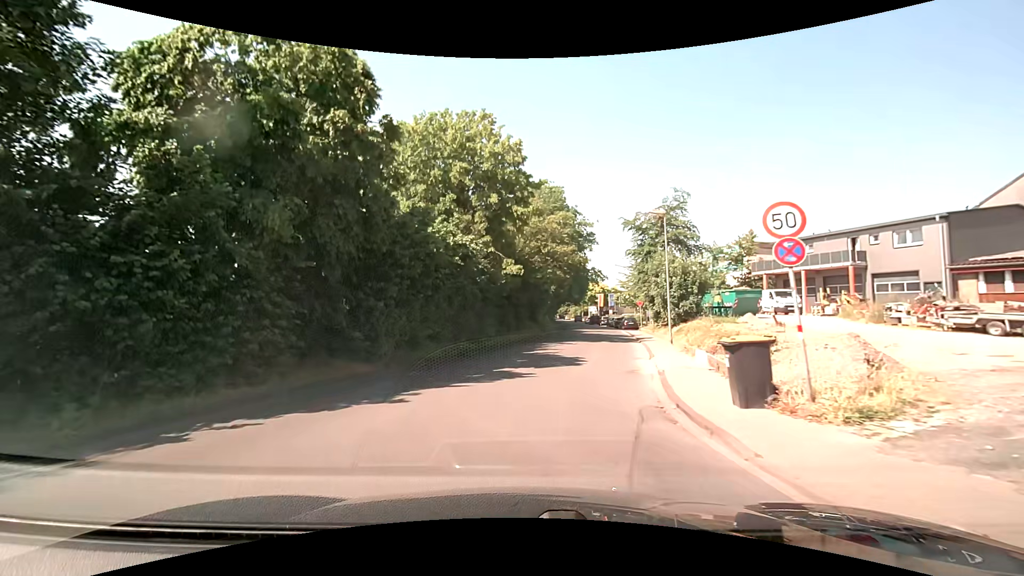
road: unclassified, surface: asphalt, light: Day
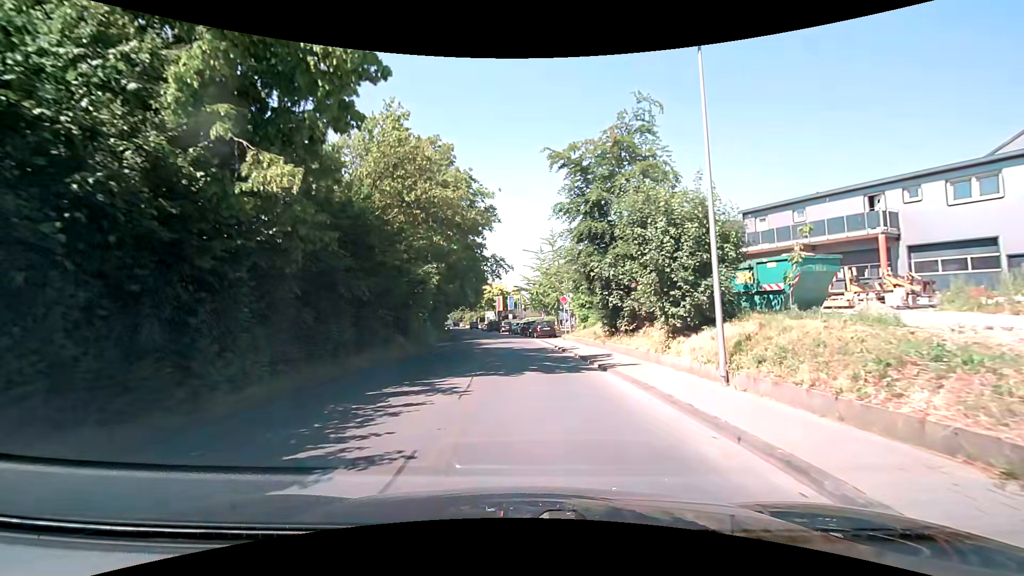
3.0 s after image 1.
(+1.6, +17.1) m; +13°
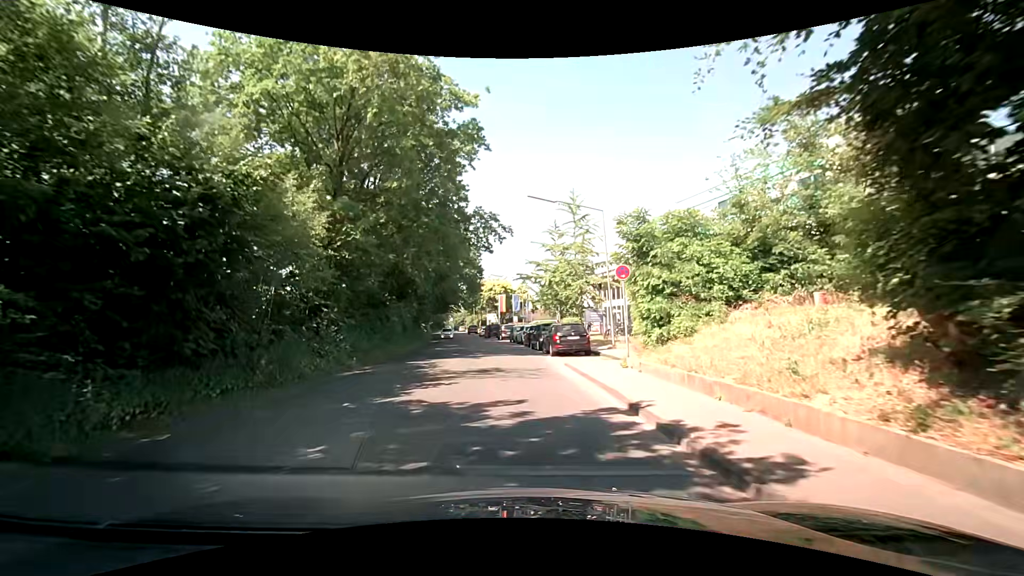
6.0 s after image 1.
(+0.1, +19.2) m; -3°
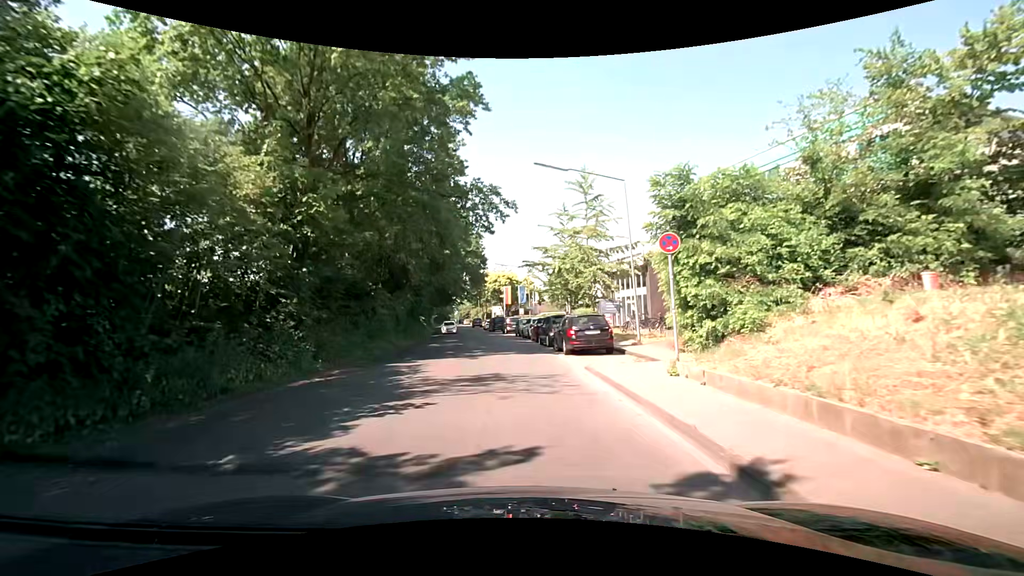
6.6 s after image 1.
(+0.1, +4.0) m; +2°
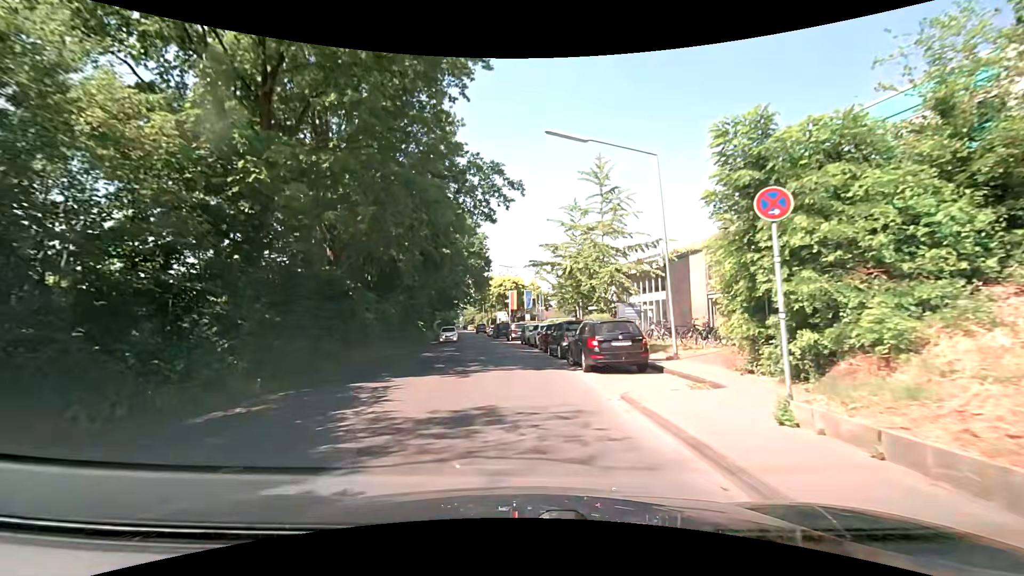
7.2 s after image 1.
(-0.1, +4.0) m; -1°
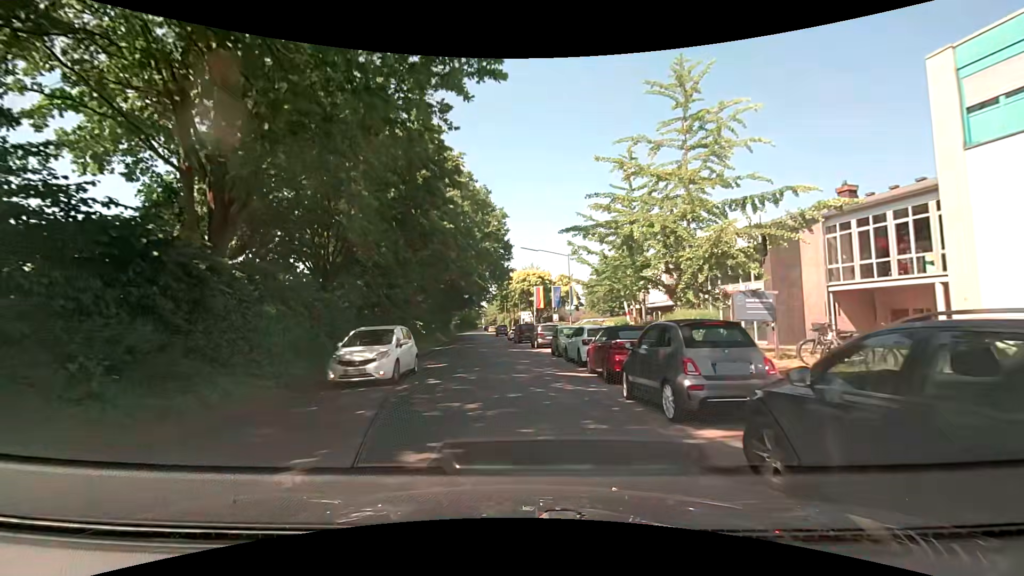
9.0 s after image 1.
(-0.4, +12.1) m; -5°
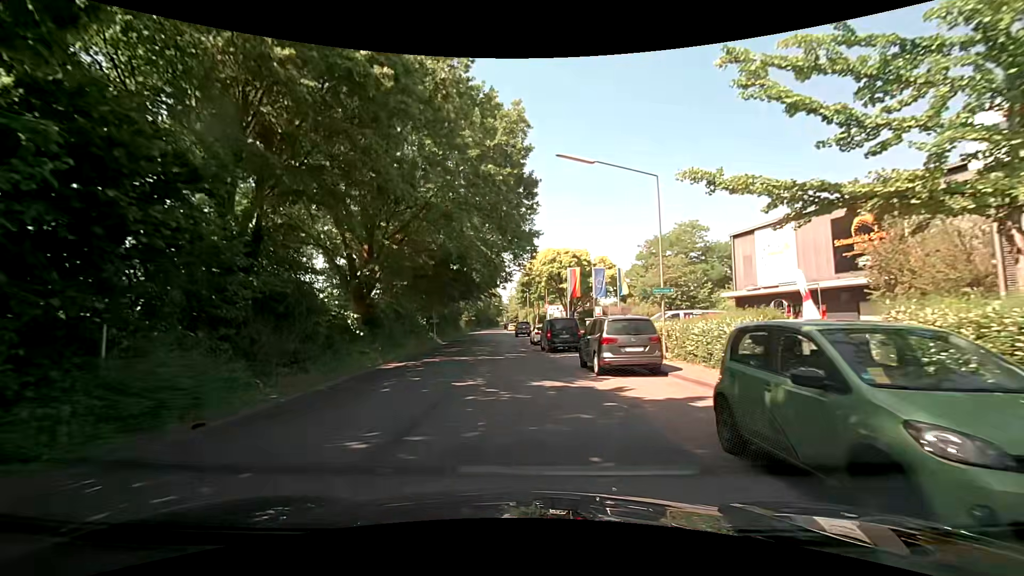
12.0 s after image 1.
(+0.1, +20.3) m; -1°
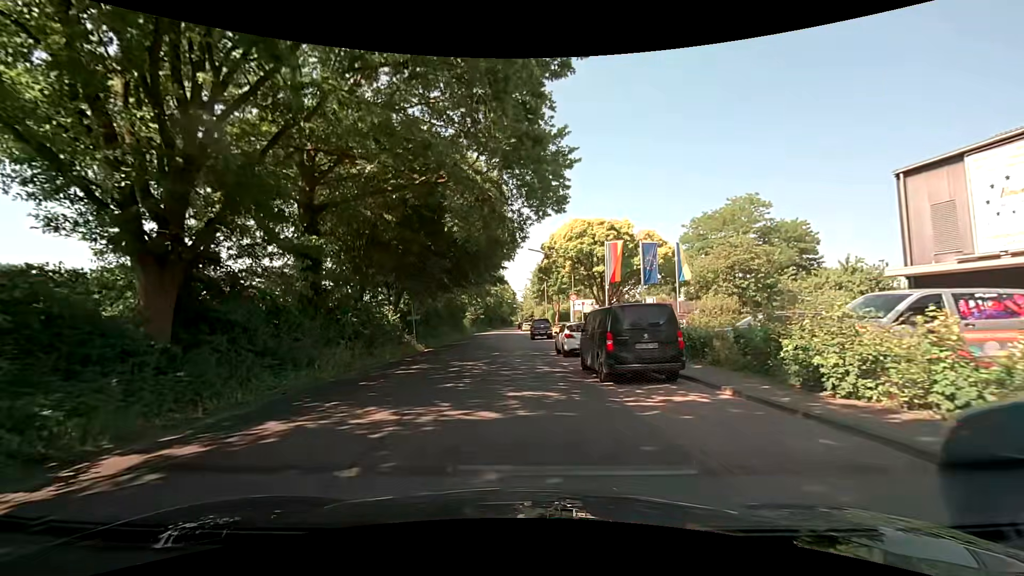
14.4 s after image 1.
(-0.4, +15.1) m; -3°
